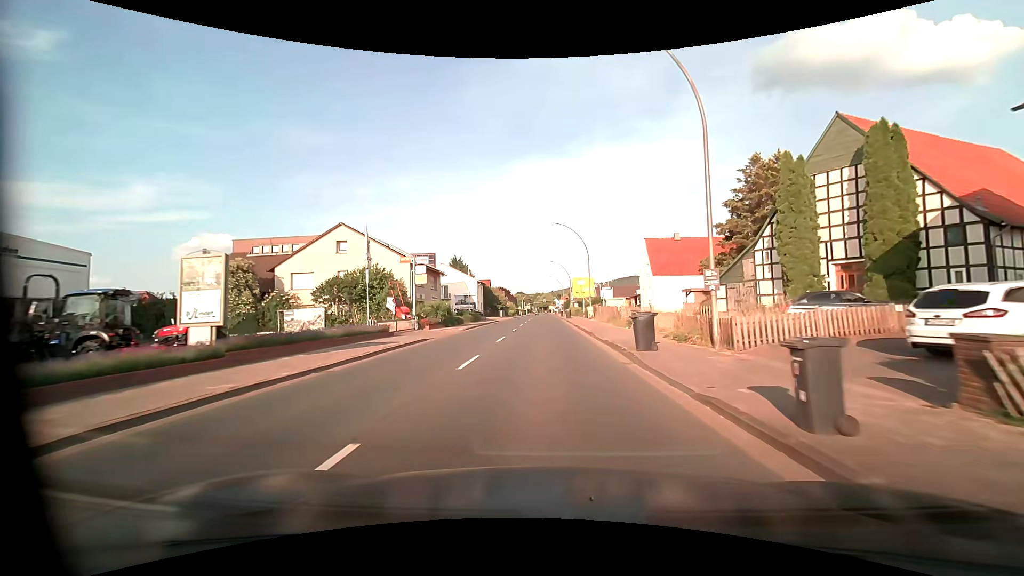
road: primary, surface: asphalt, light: Day
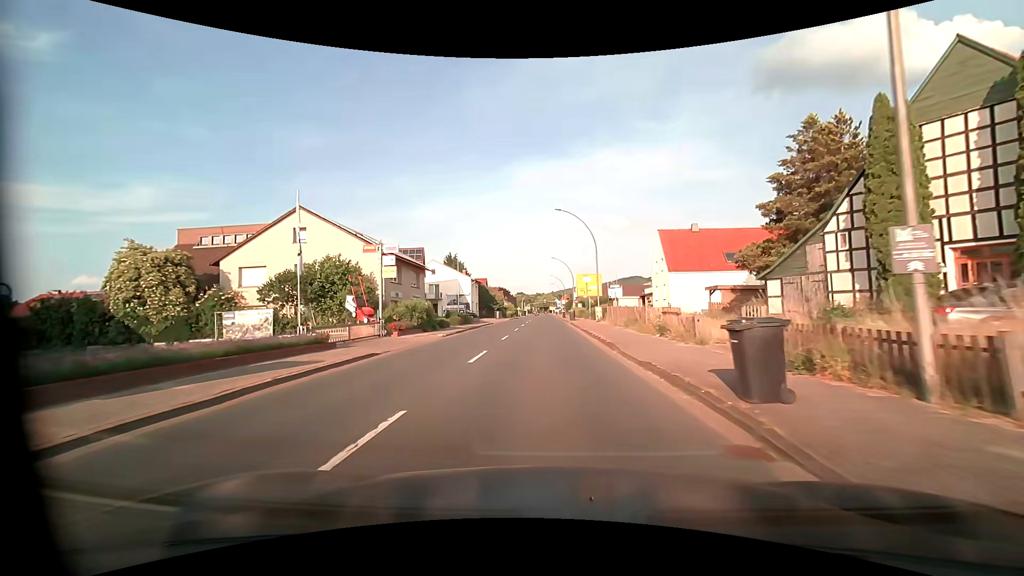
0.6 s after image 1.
(0.0, +7.5) m; 0°
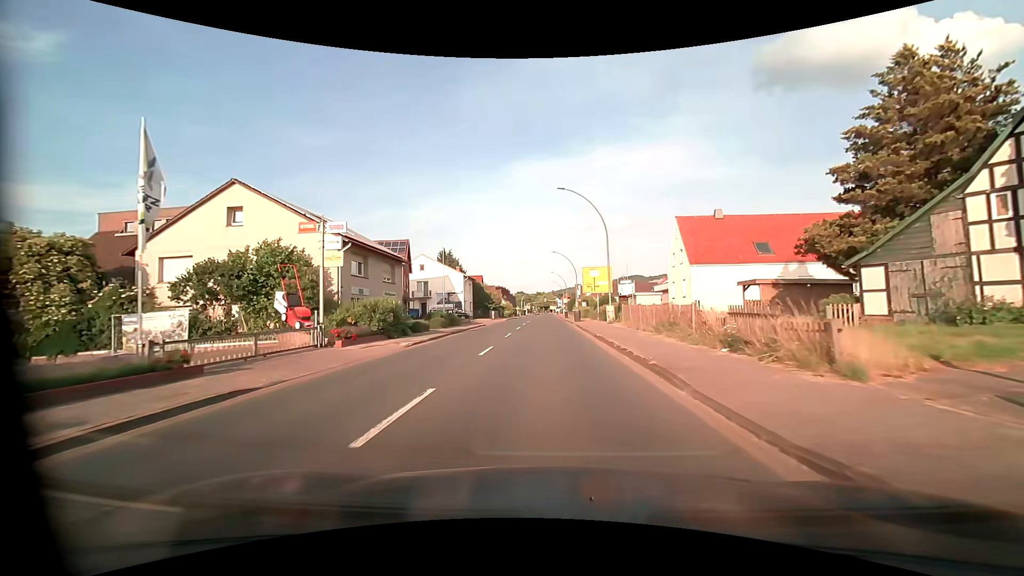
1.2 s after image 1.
(0.0, +7.6) m; 0°
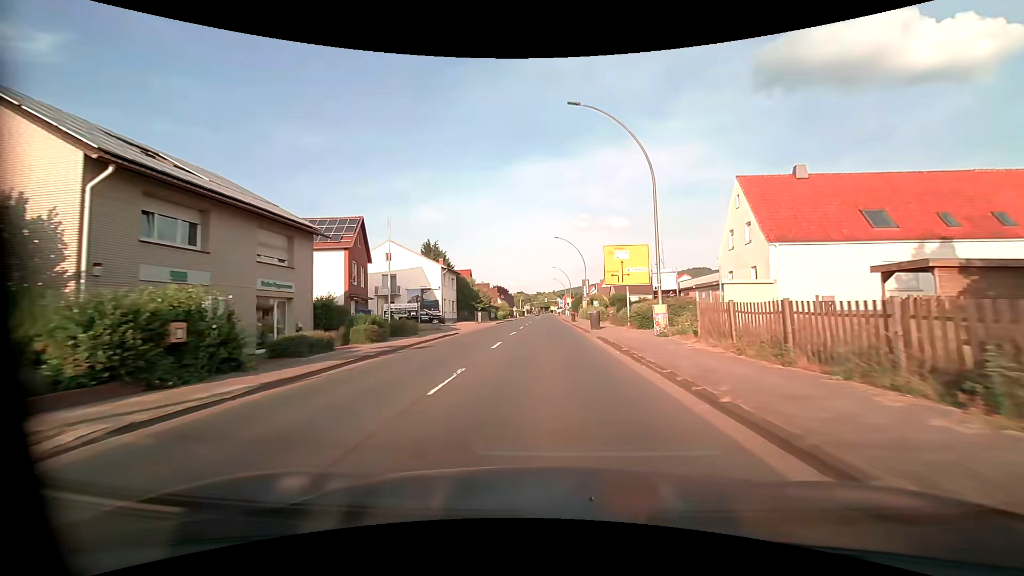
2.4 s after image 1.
(-0.1, +15.6) m; 0°
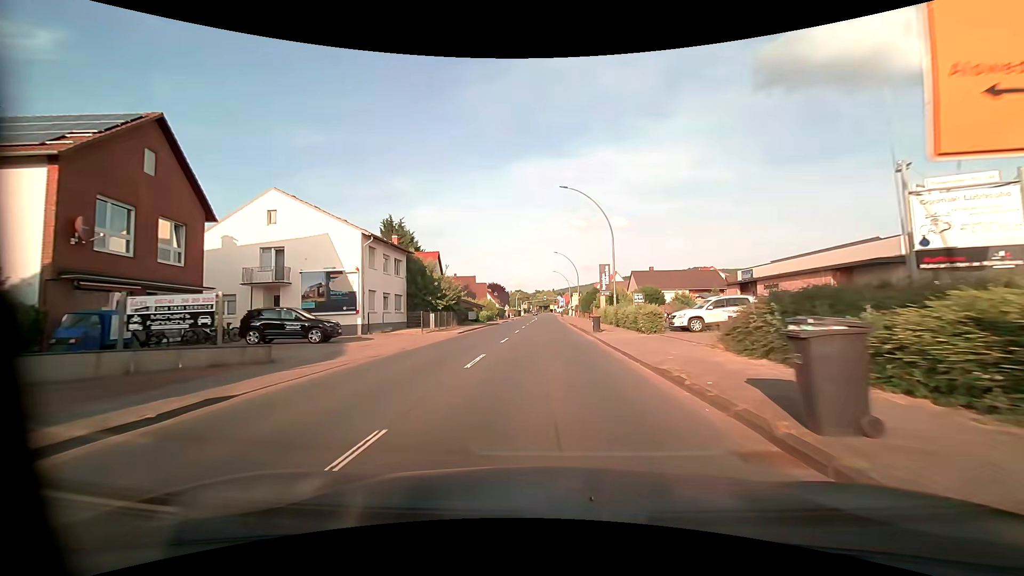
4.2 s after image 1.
(+0.1, +24.0) m; 0°
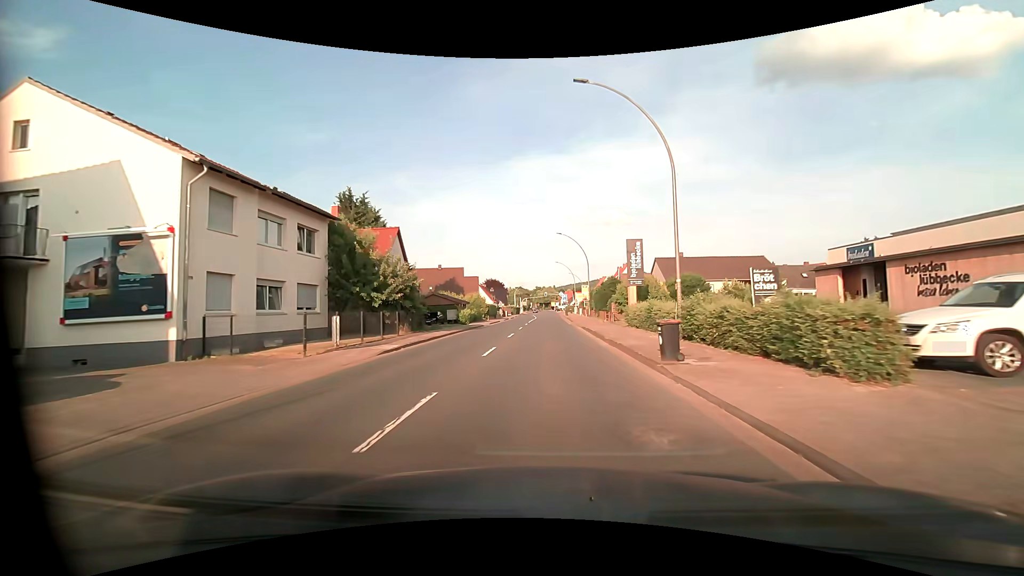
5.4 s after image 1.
(0.0, +15.8) m; 0°
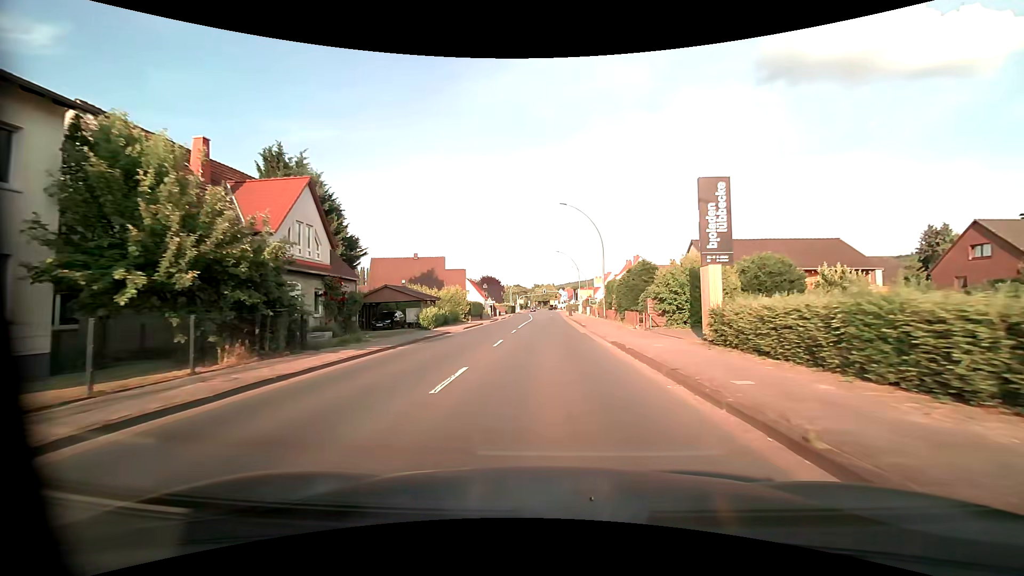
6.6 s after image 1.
(0.0, +15.3) m; 0°
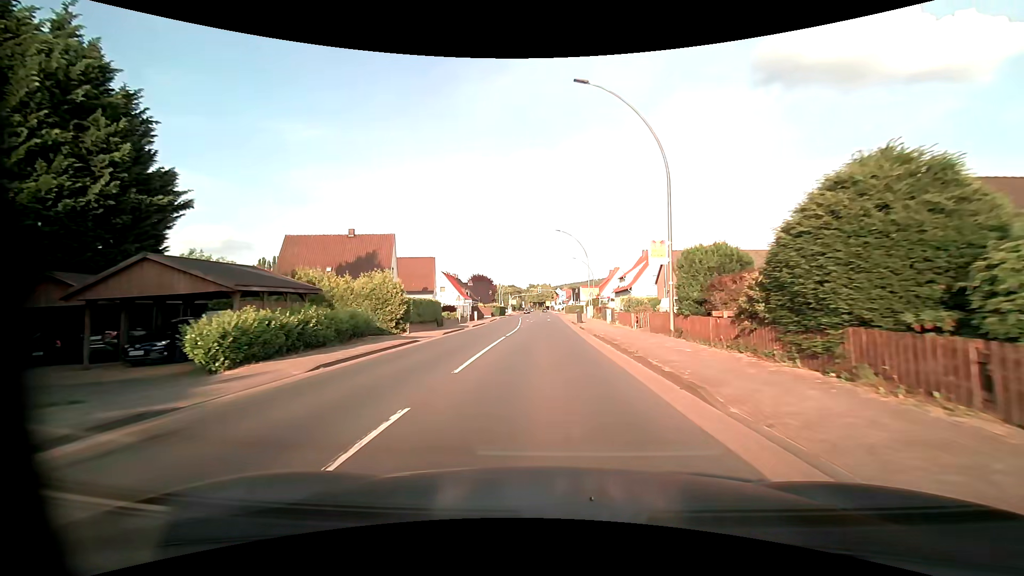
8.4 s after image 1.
(0.0, +22.5) m; 0°
